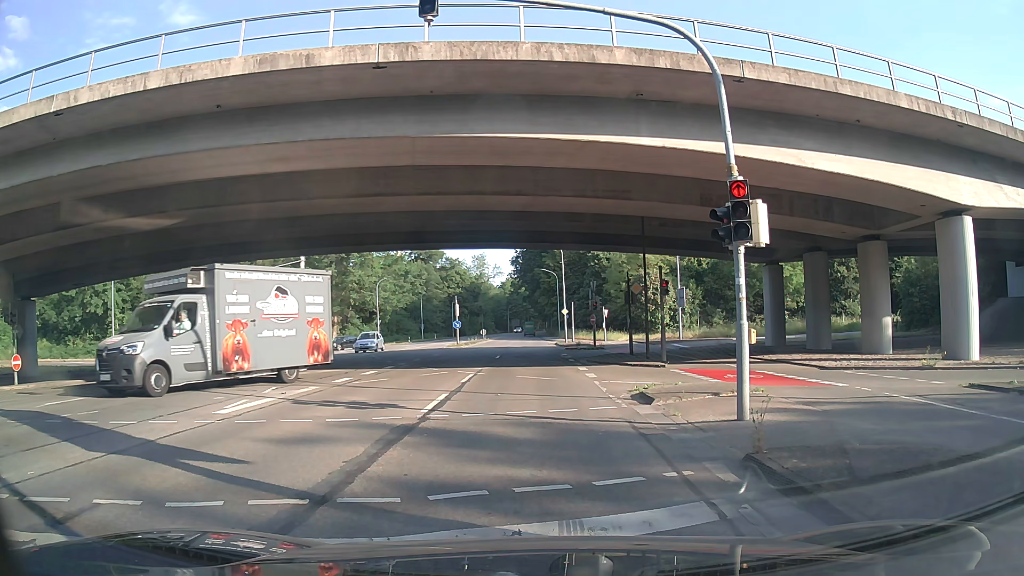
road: secondary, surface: asphalt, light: Day
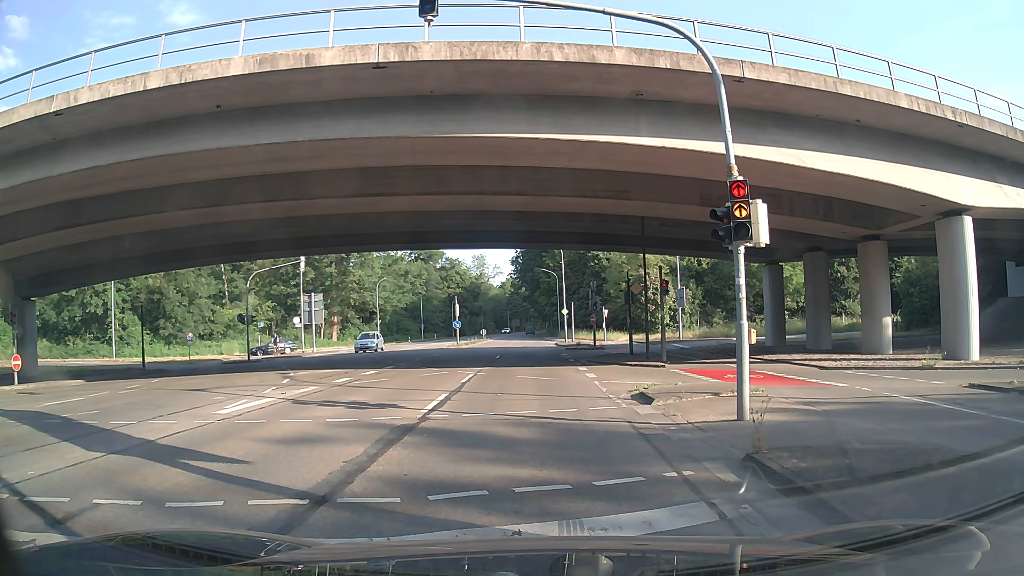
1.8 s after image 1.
(0.0, 0.0) m; 0°
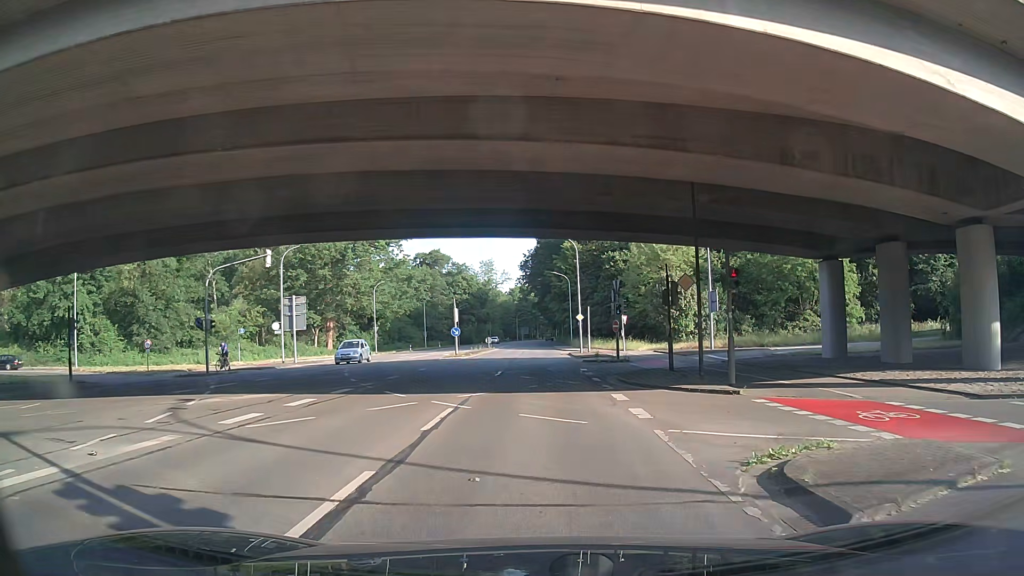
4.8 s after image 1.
(+0.2, +7.8) m; +2°
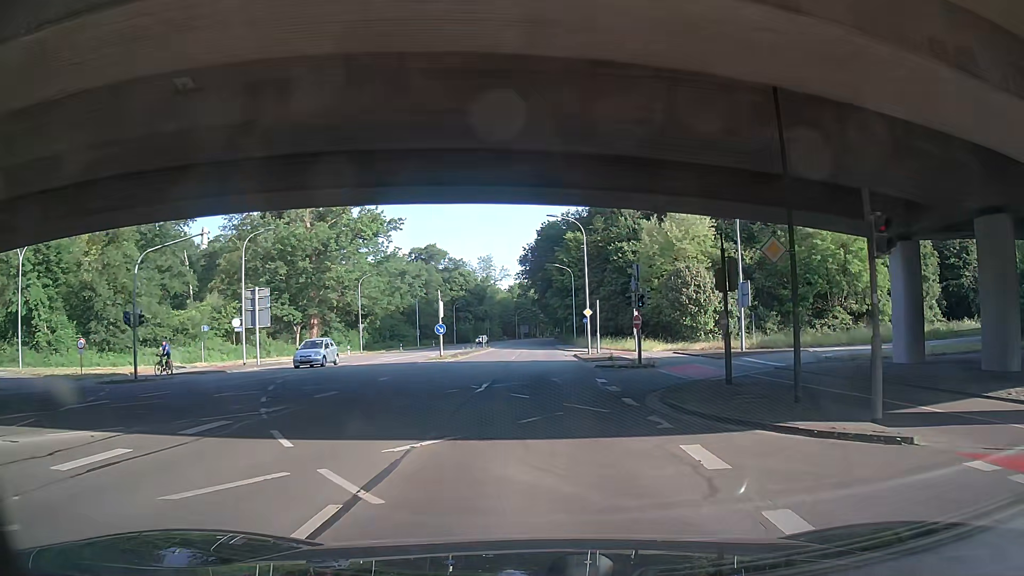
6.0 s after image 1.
(-0.1, +7.7) m; 0°
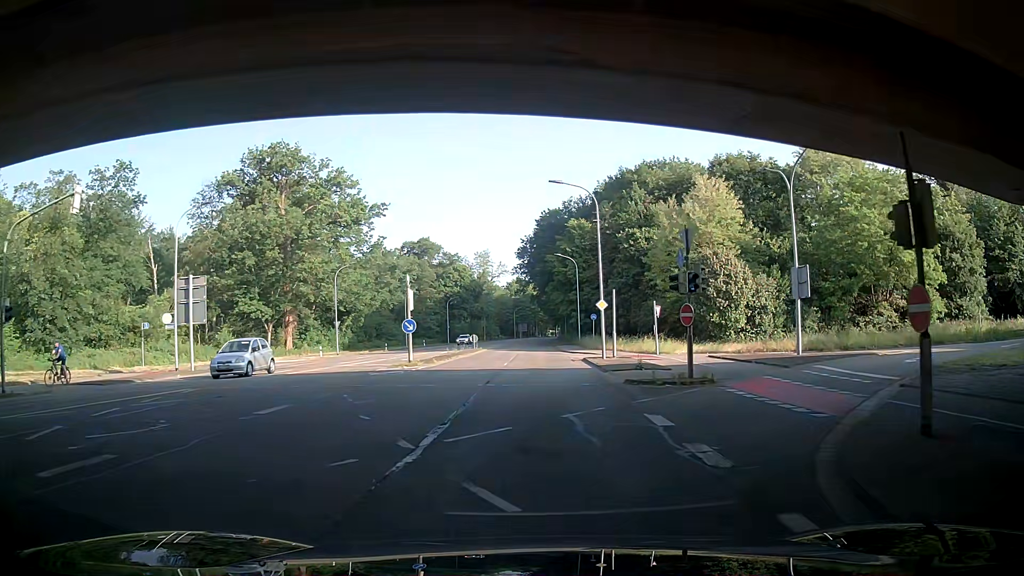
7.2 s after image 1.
(+0.1, +9.6) m; 0°
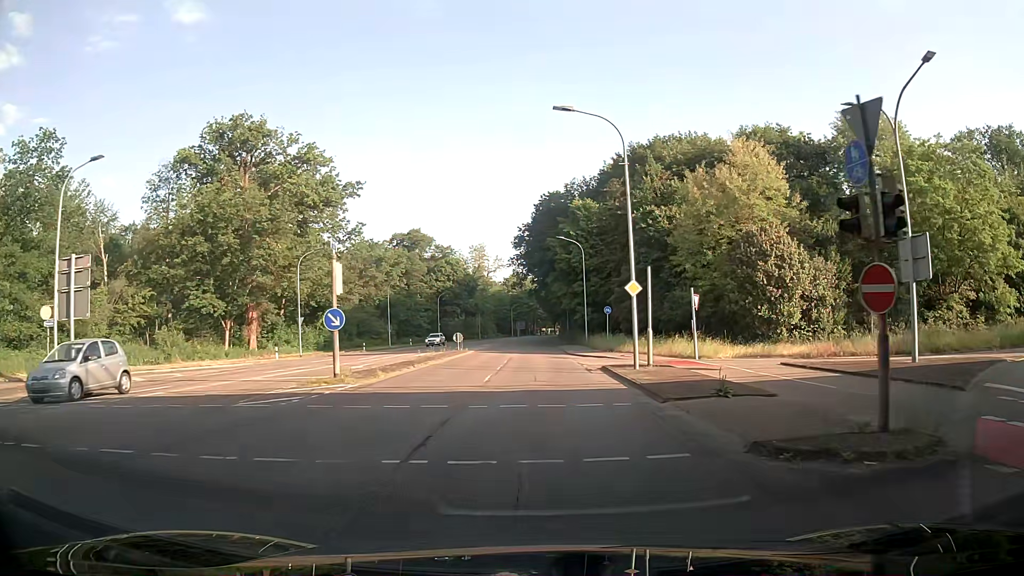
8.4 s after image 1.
(-0.7, +11.1) m; -3°
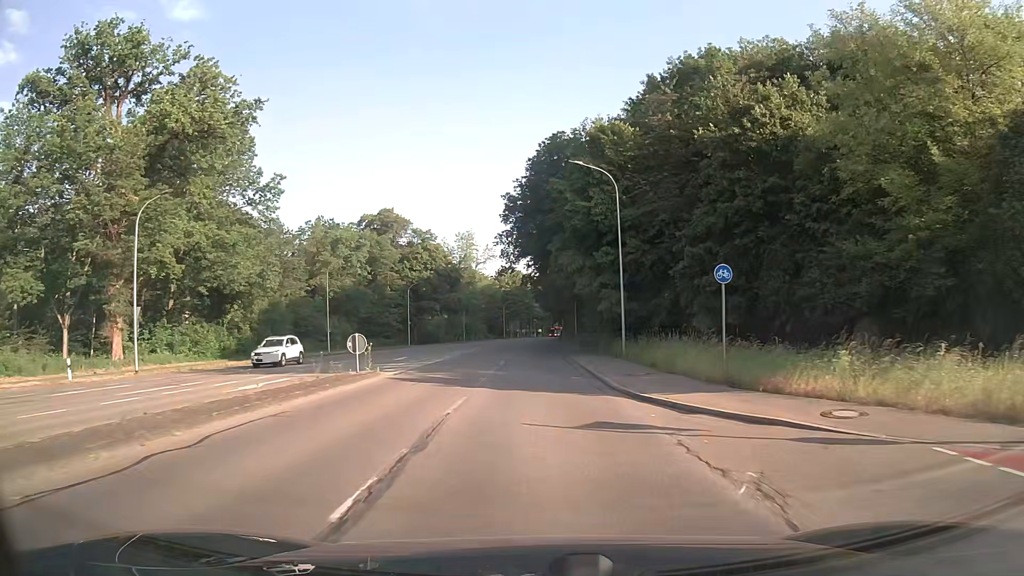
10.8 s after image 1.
(+1.2, +26.2) m; +3°
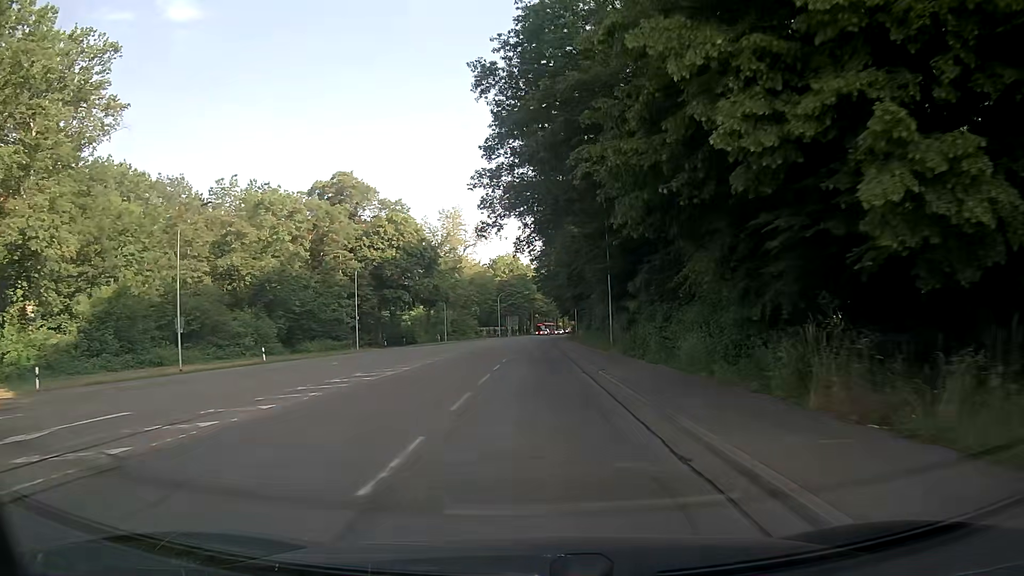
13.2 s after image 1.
(0.0, +29.6) m; 0°
(0, +10) (0, +20) (0, +30) (0, +40) (0, +50) (0, +60) (0, +70) (0, +80) (0, +90) (+1, +100) m
